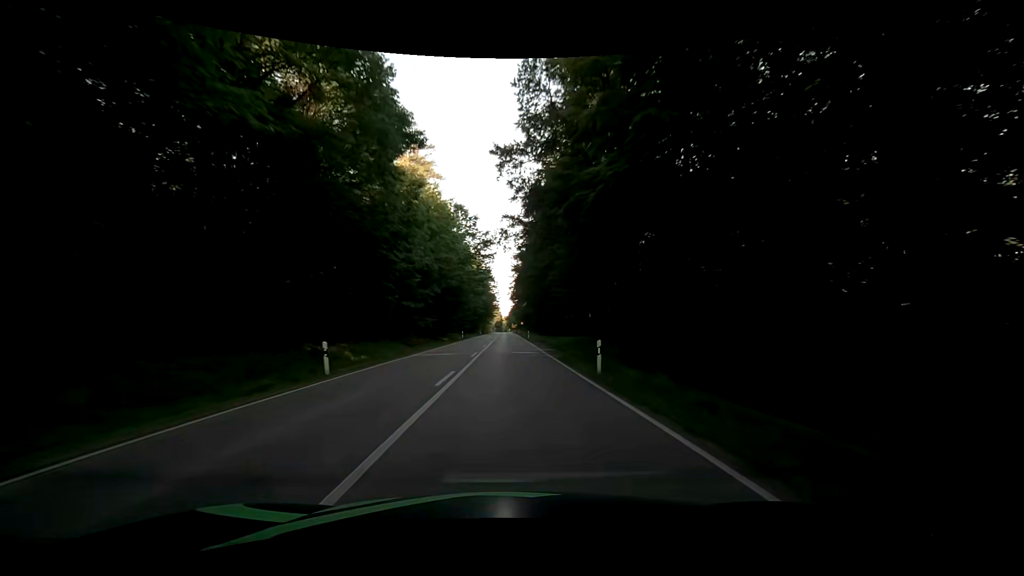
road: secondary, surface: asphalt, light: Day
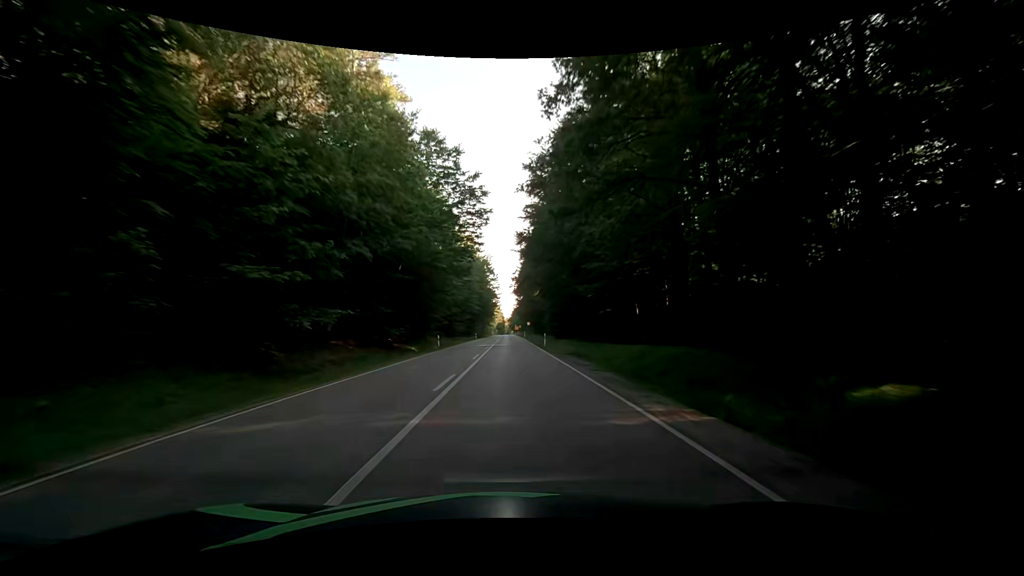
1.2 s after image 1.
(0.0, +24.9) m; +1°
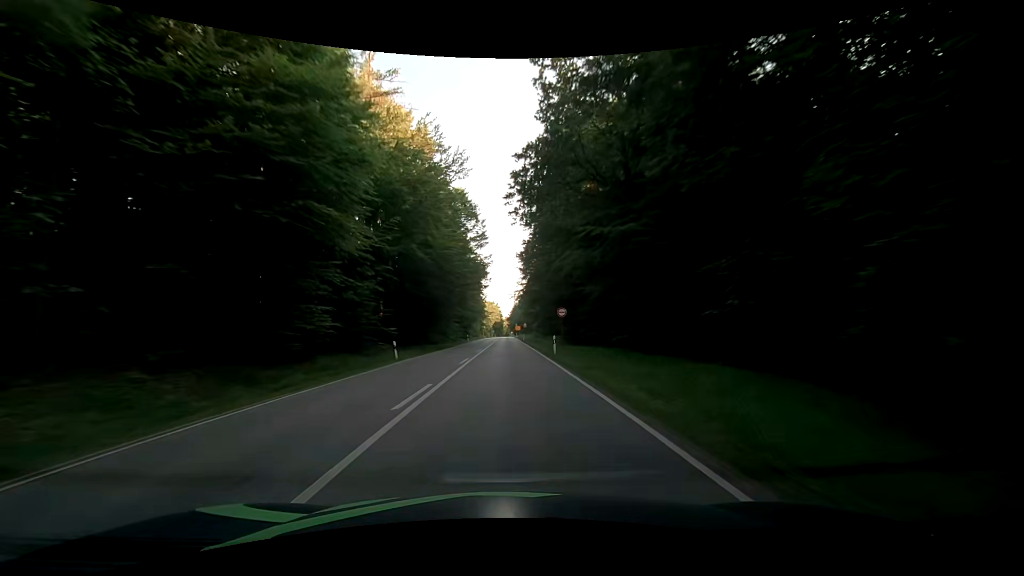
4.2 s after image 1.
(-0.4, +62.3) m; 0°
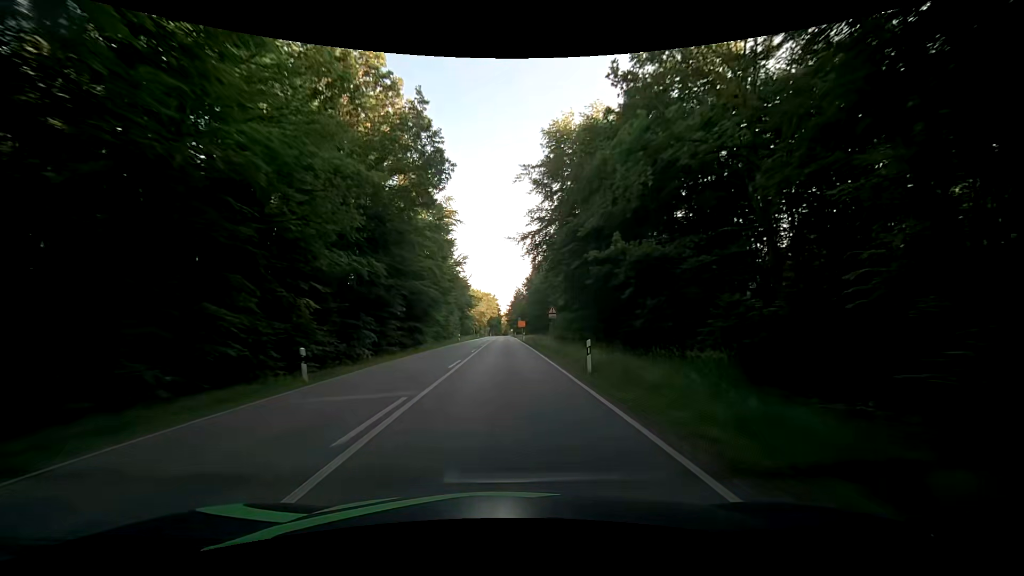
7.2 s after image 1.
(-0.3, +62.5) m; -1°
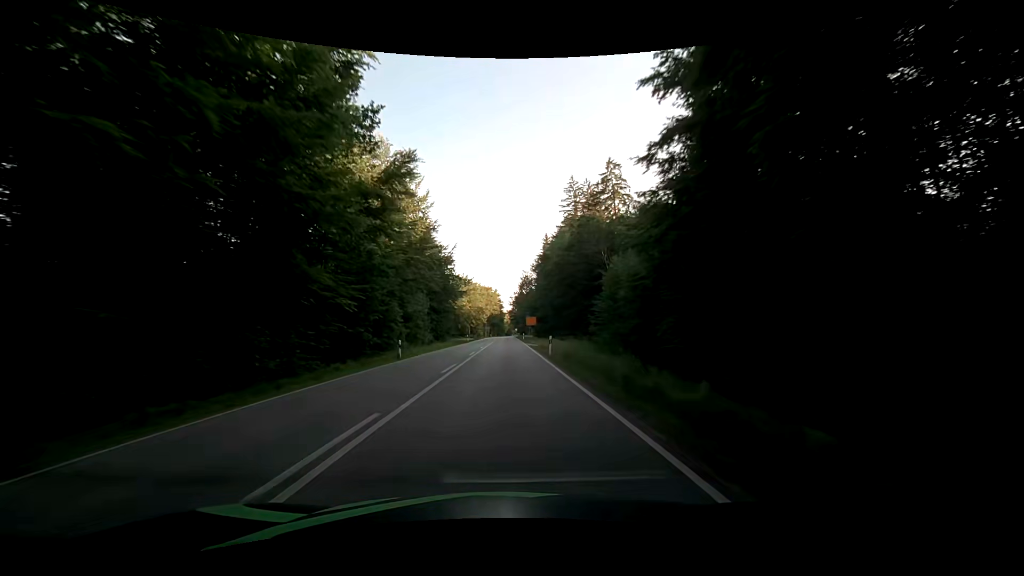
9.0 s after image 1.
(+0.5, +37.6) m; +1°
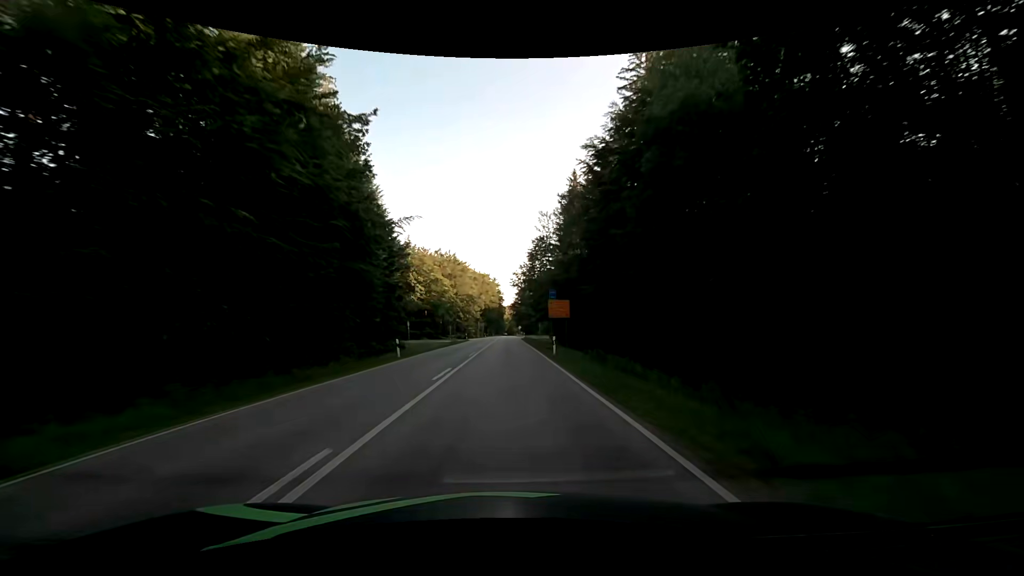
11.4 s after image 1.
(-0.4, +50.3) m; 0°
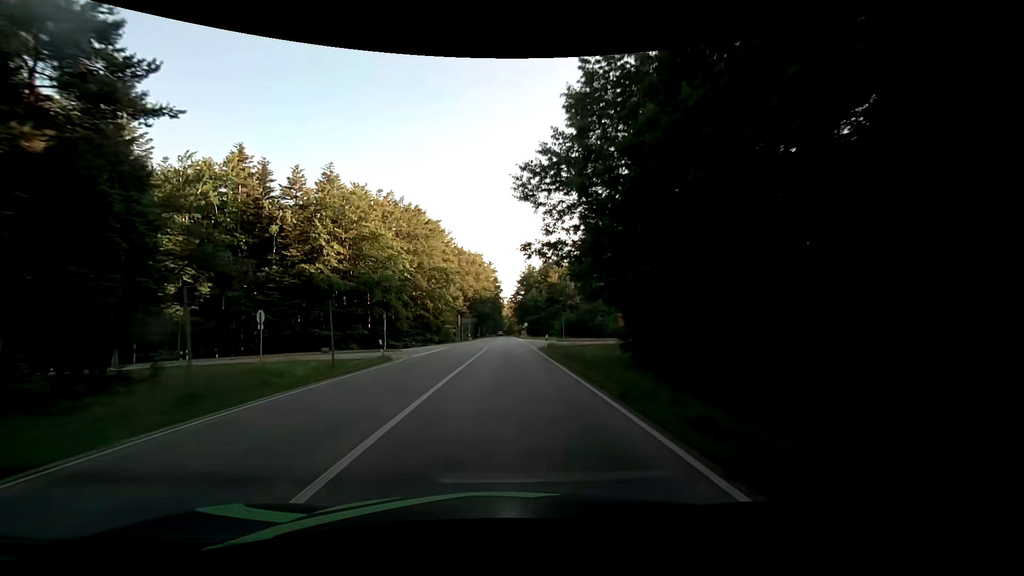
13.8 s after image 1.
(-0.2, +50.2) m; -1°
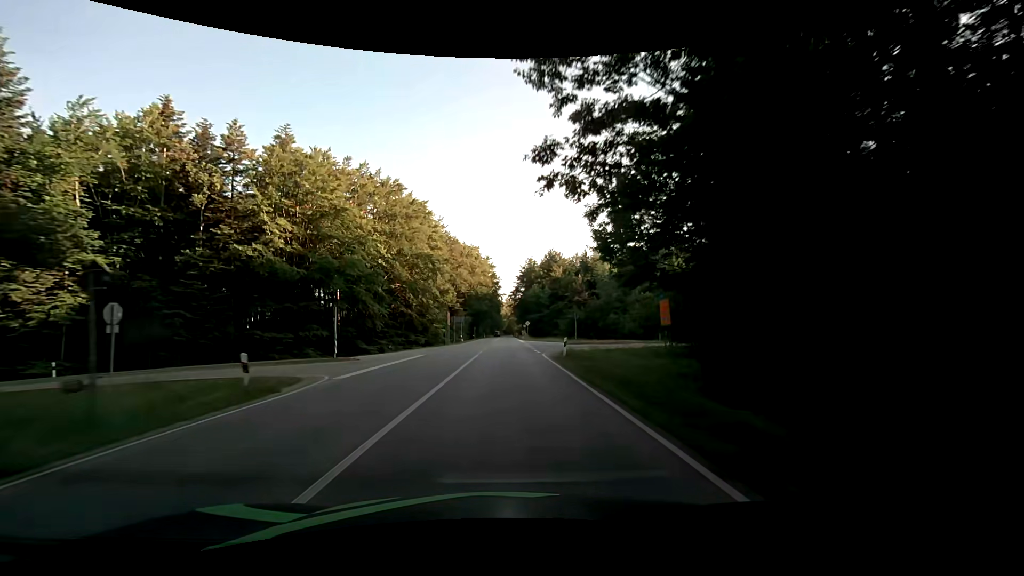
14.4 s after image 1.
(+0.1, +12.6) m; +1°
(0, +10) (0, +20) (0, +30) (0, +40) (0, +50) (0, +60) (0, +70) (0, +80) (0, +90) (-1, +100) m
